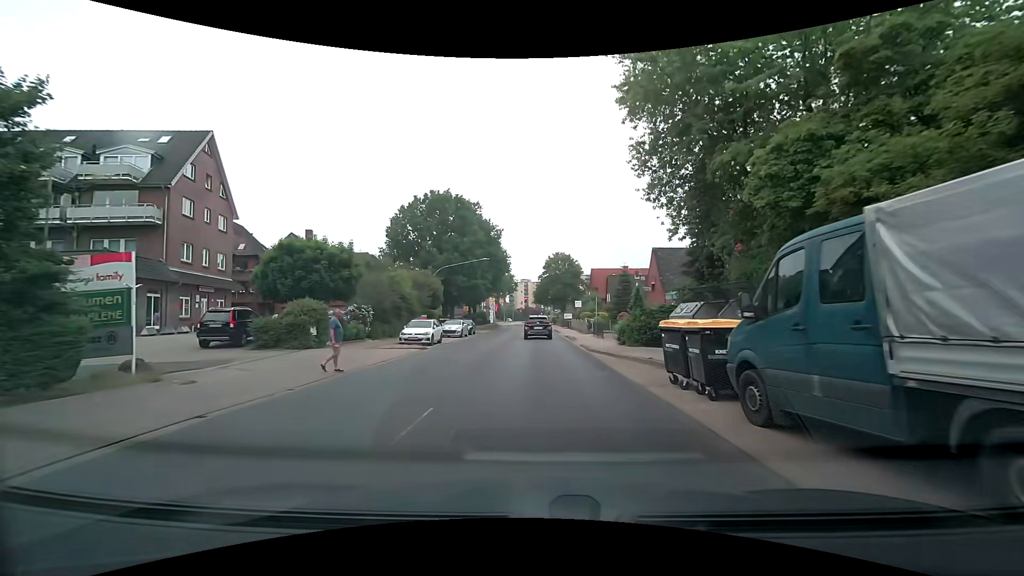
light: Day
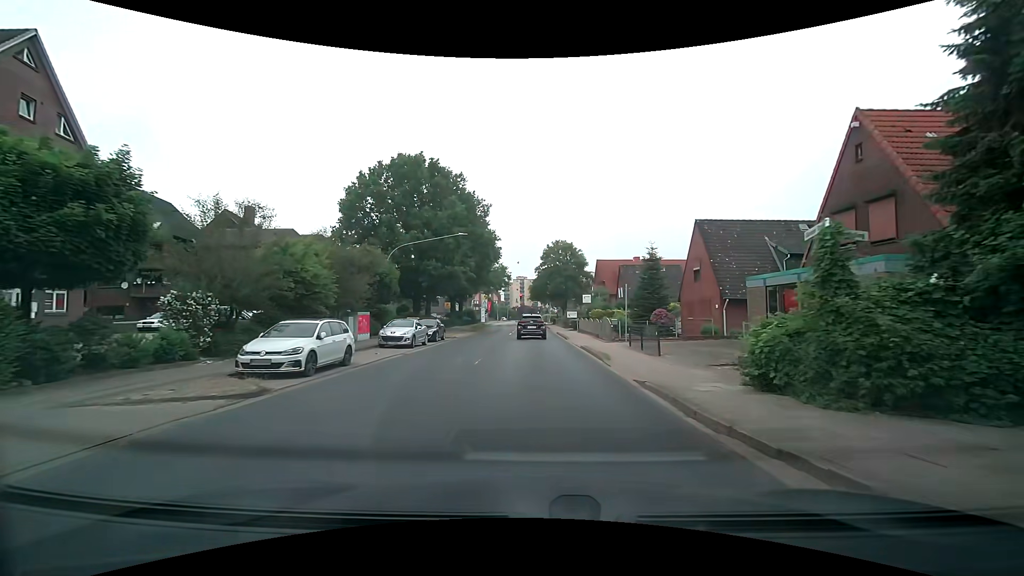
(0.0, +14.6) m; 0°
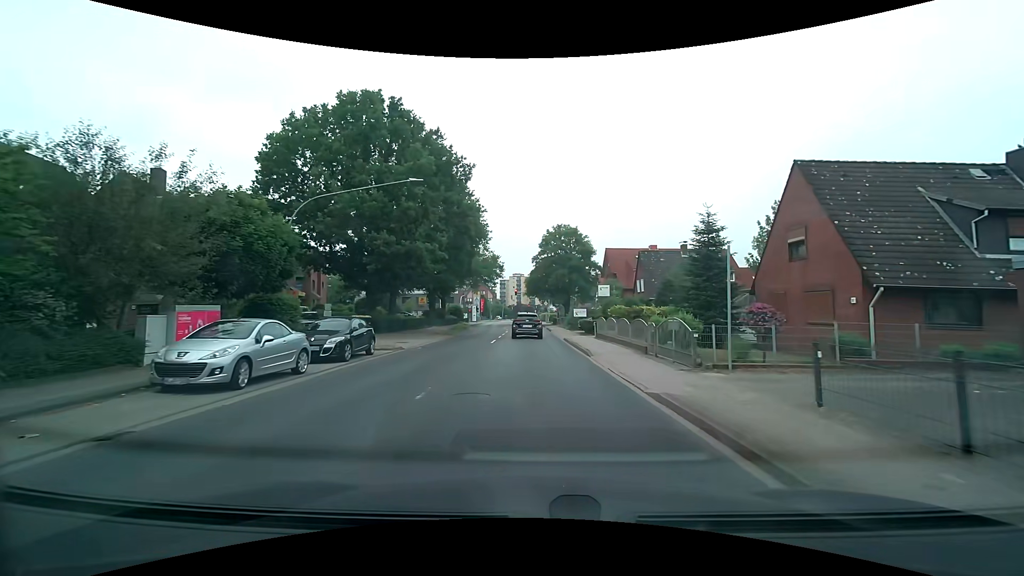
(+0.1, +14.1) m; +1°
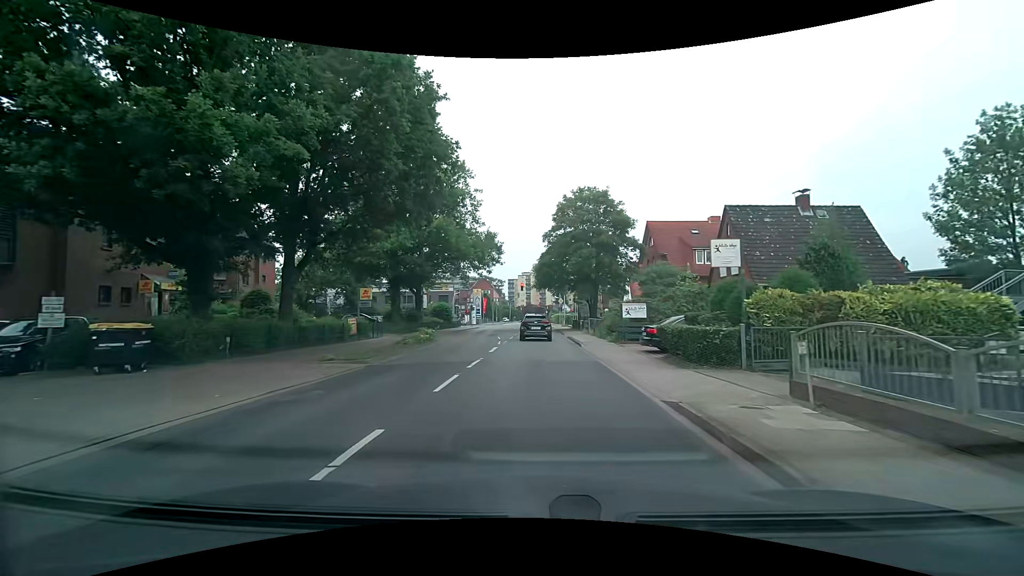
(-0.3, +21.5) m; -2°
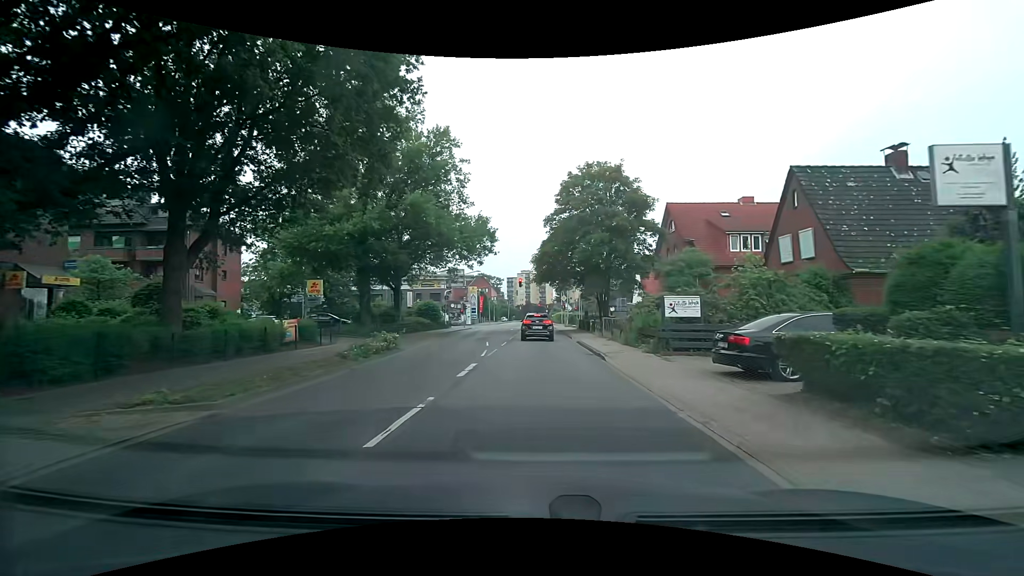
(0.0, +8.0) m; -1°
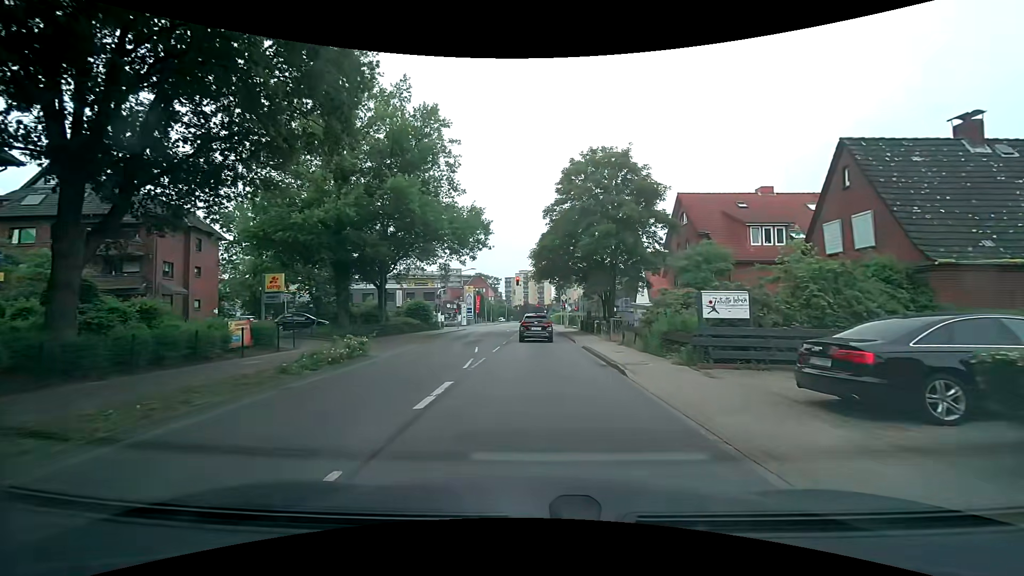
(0.0, +3.9) m; +1°
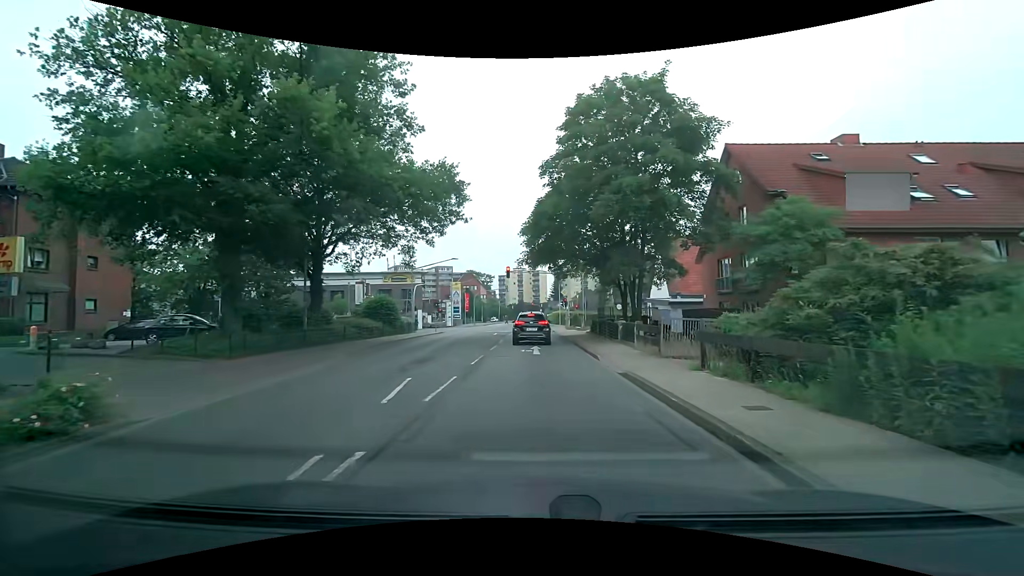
(+0.1, +11.4) m; 0°
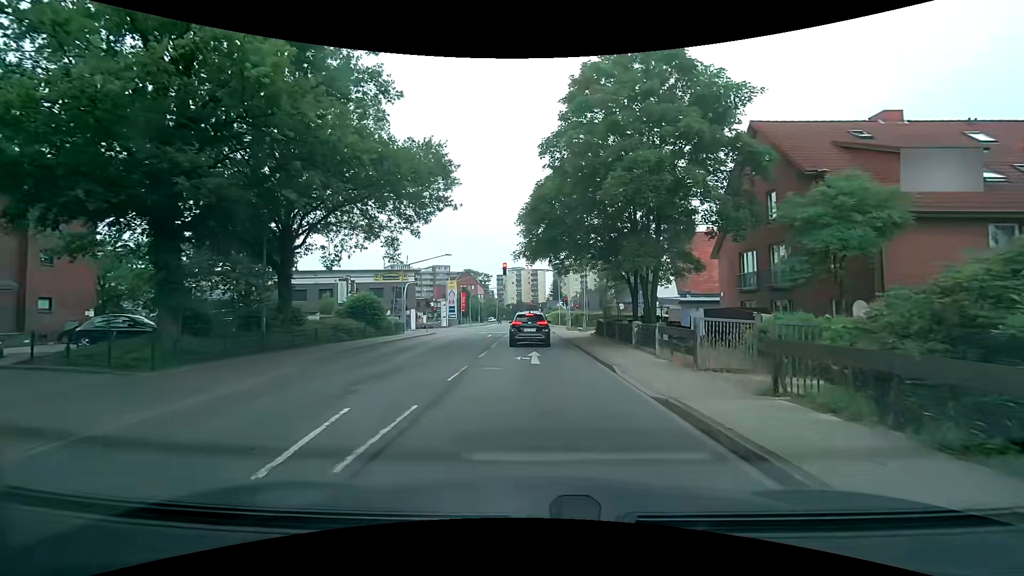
(0.0, +3.5) m; +1°
